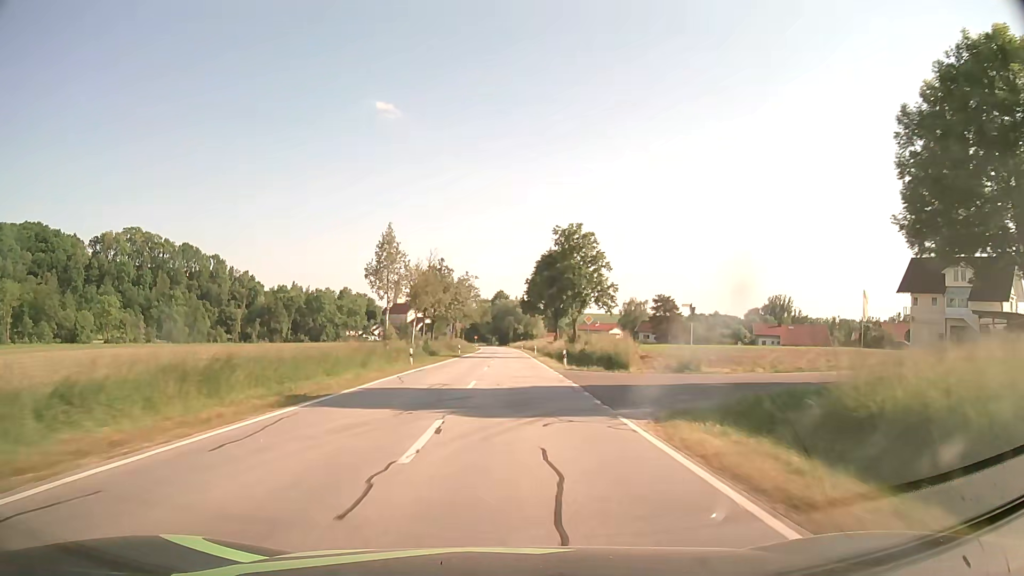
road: secondary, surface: asphalt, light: Day
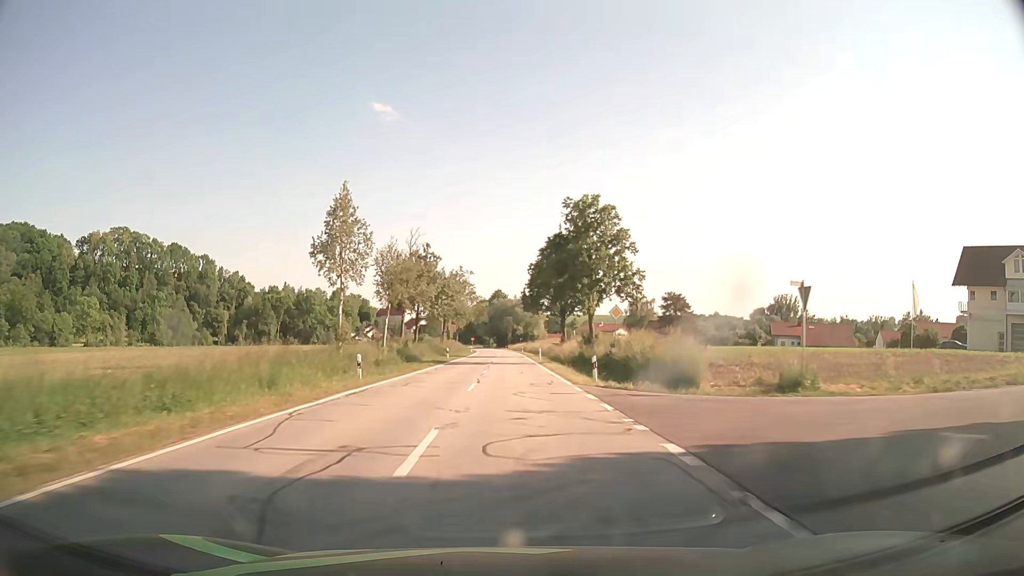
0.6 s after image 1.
(+0.1, +12.5) m; 0°
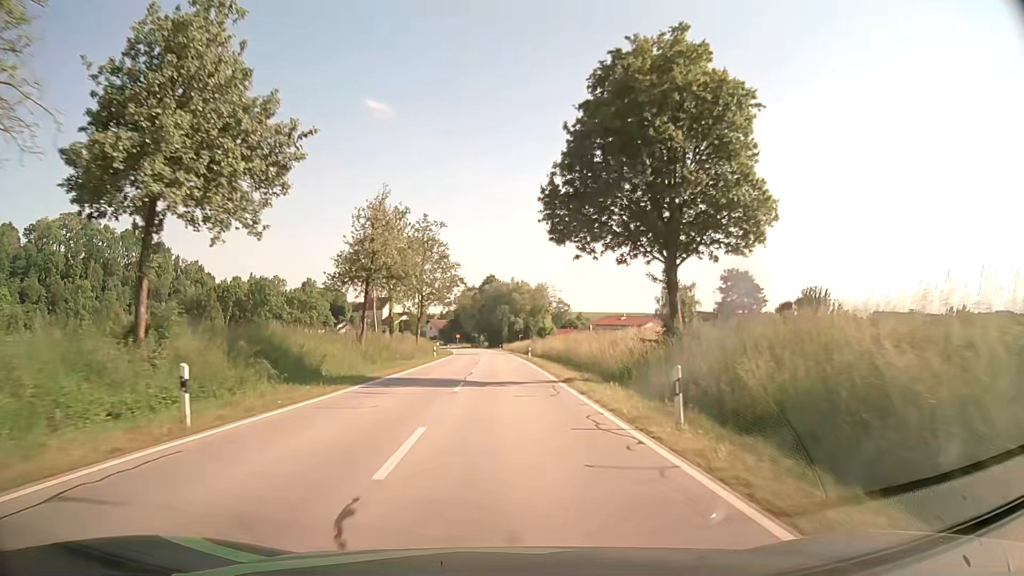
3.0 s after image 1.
(+0.2, +48.1) m; 0°
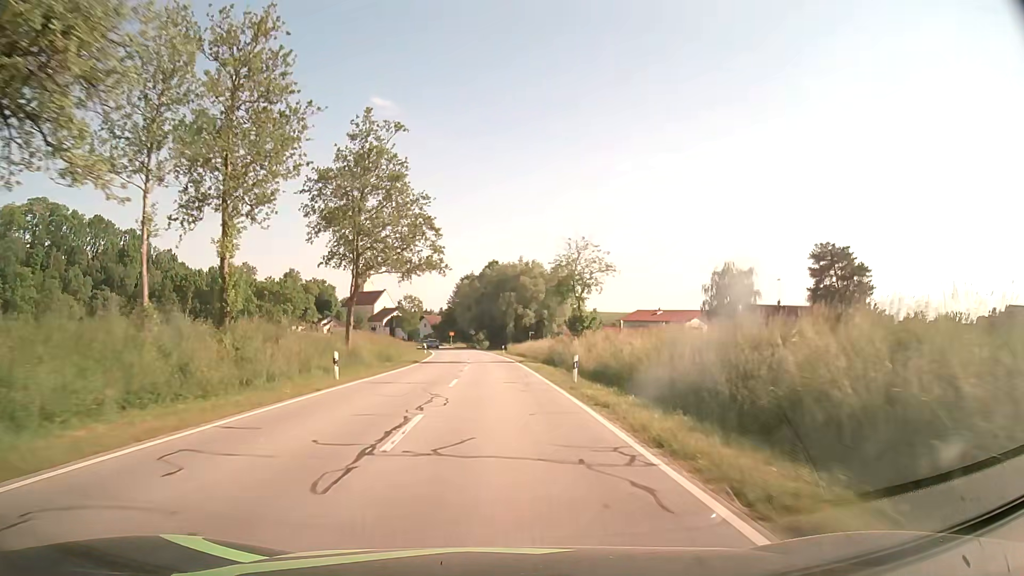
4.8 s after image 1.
(-0.1, +34.1) m; 0°
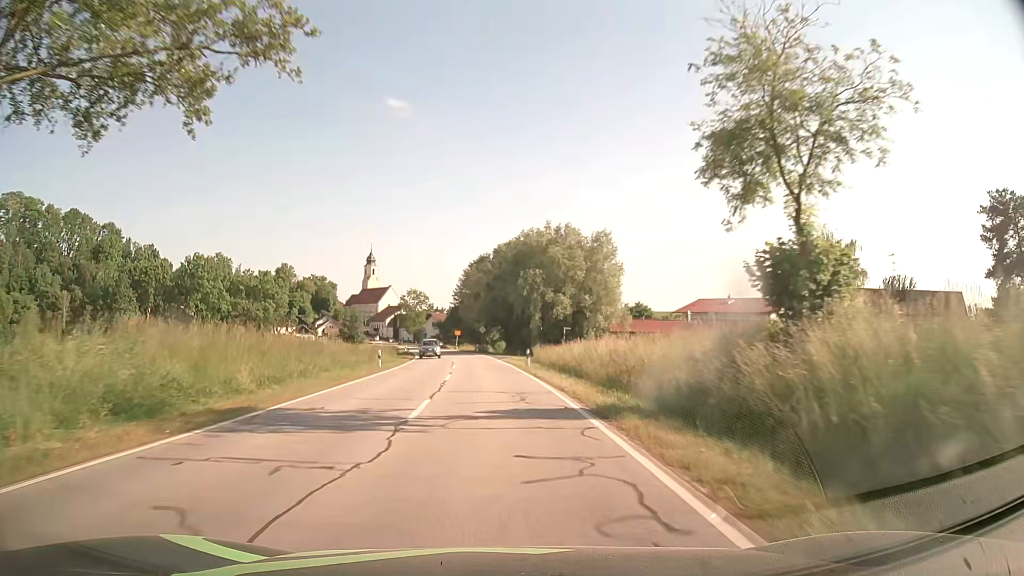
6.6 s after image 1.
(-0.4, +32.5) m; -2°
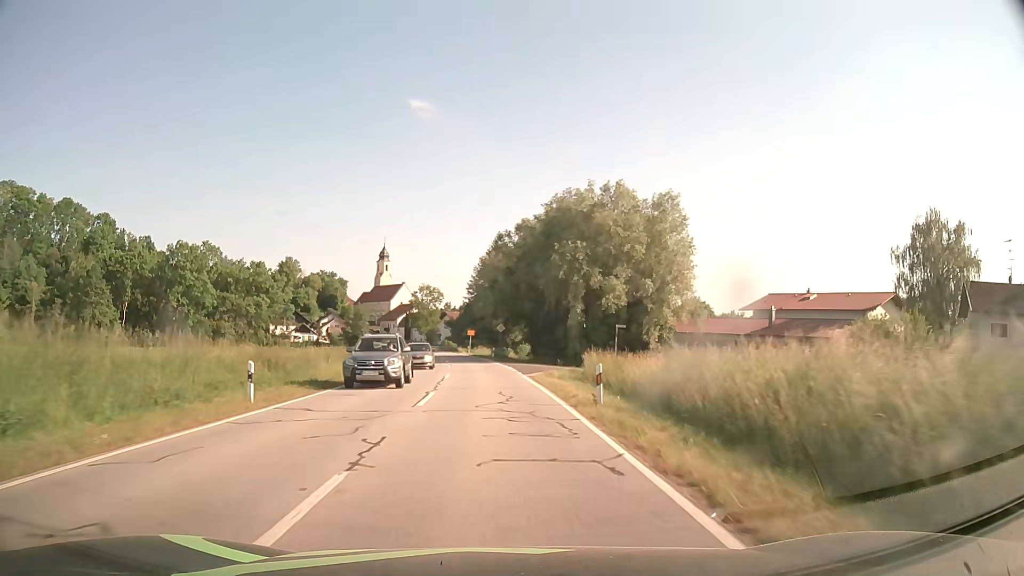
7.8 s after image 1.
(-0.3, +20.8) m; -1°
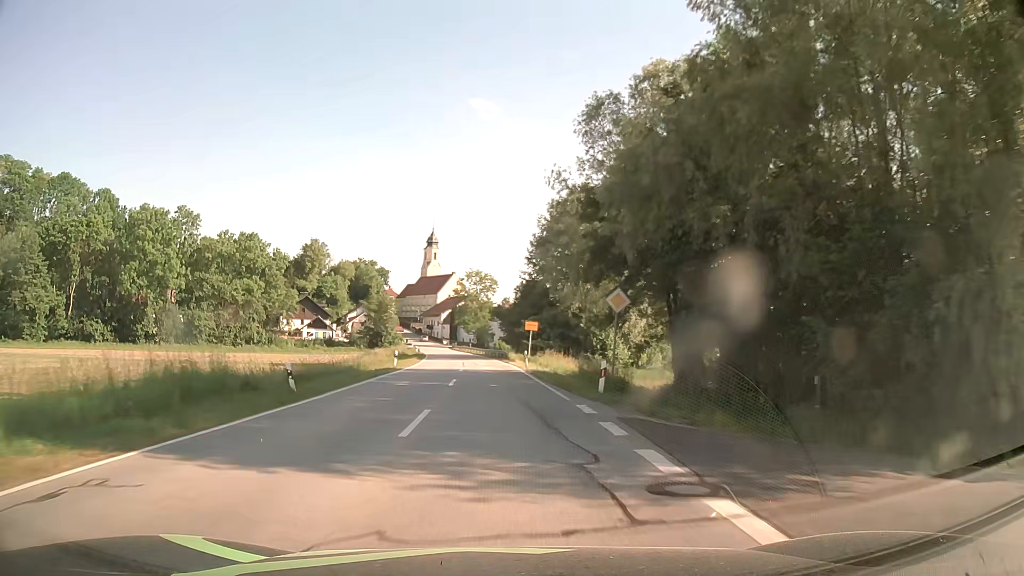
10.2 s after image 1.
(-1.9, +41.1) m; -5°
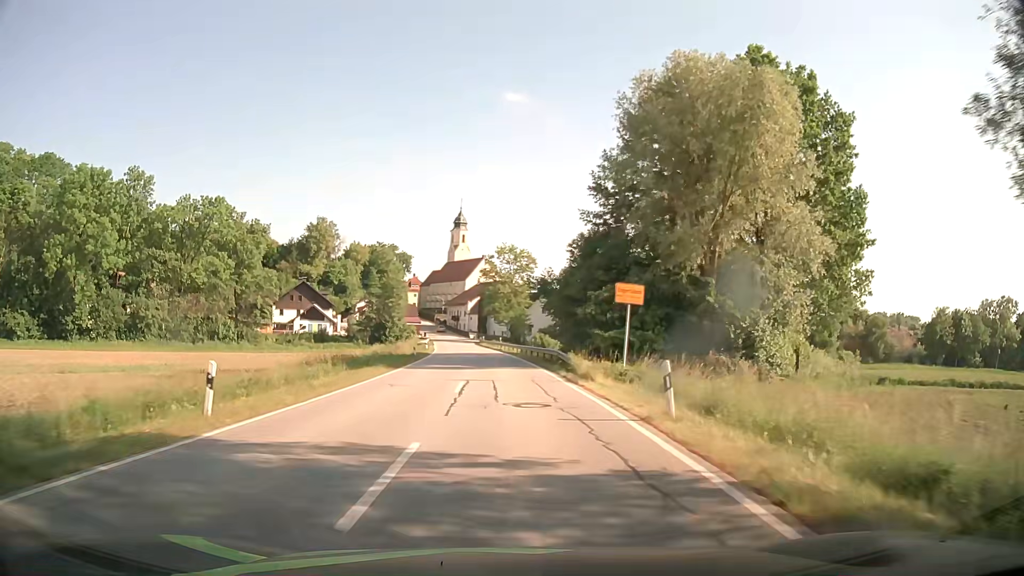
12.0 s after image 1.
(-0.7, +28.5) m; -3°
(0, +10) (0, +20) (0, +30) (-1, +40) (-1, +50) (-2, +60) (-3, +70) (-3, +80) (-4, +90) (-6, +100) m
